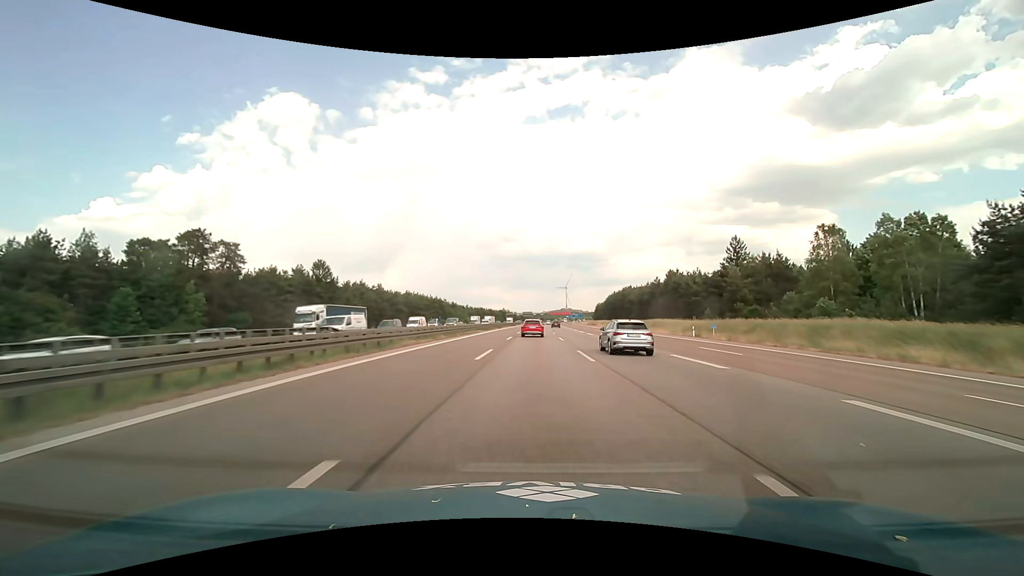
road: motorway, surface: asphalt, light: Day
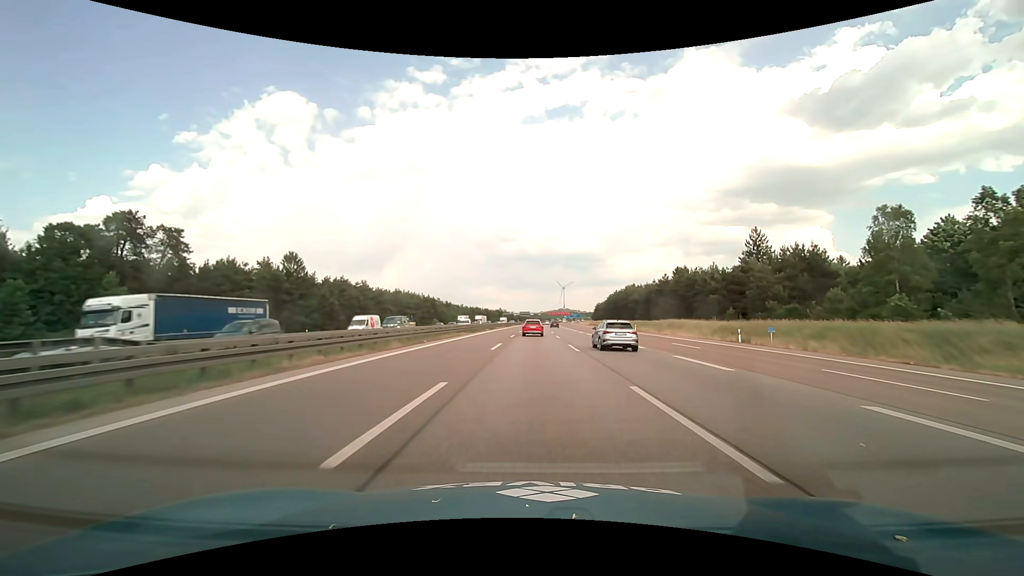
(0.0, +12.5) m; 0°
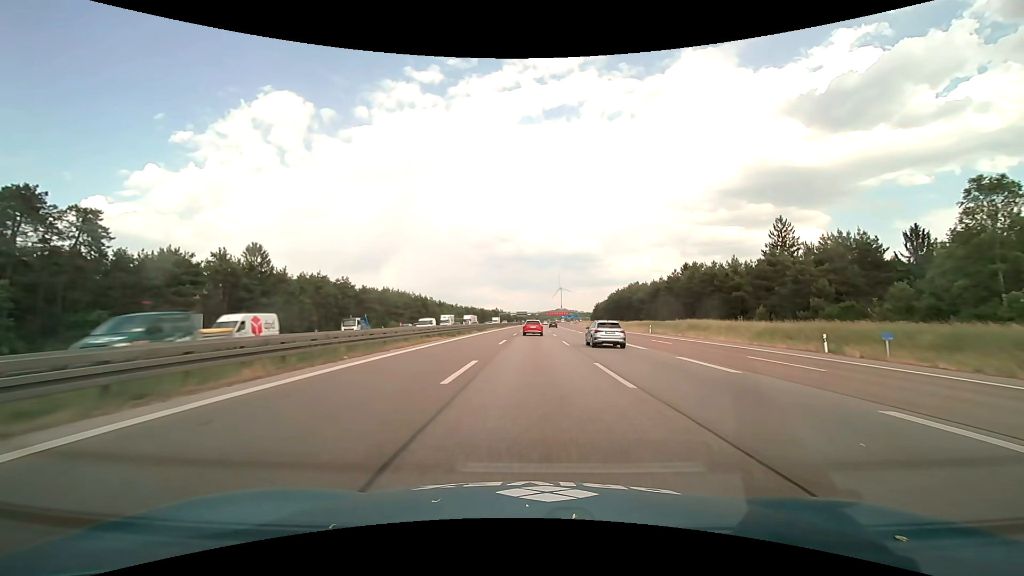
(0.0, +12.5) m; 0°
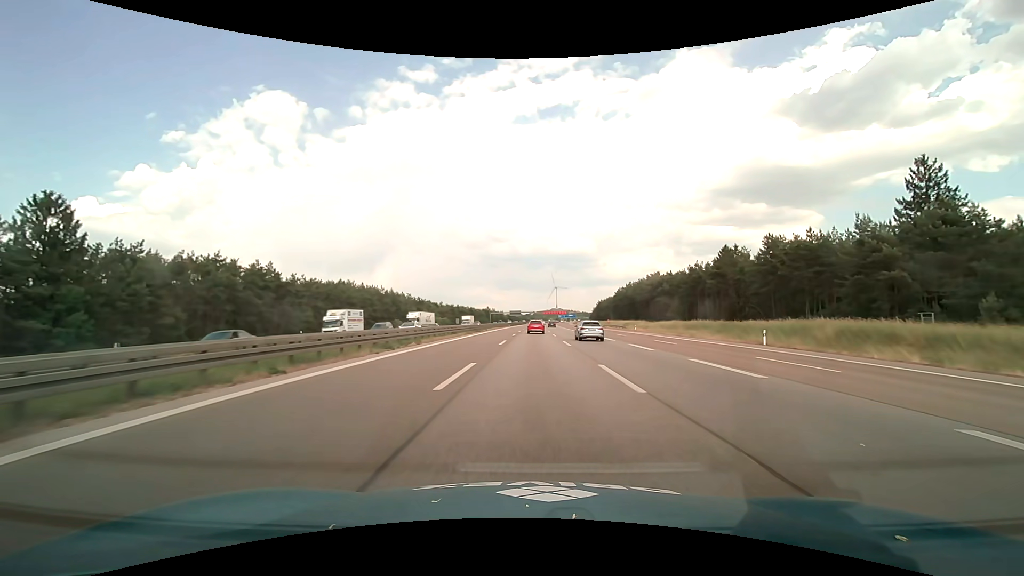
(+0.2, +37.5) m; +1°
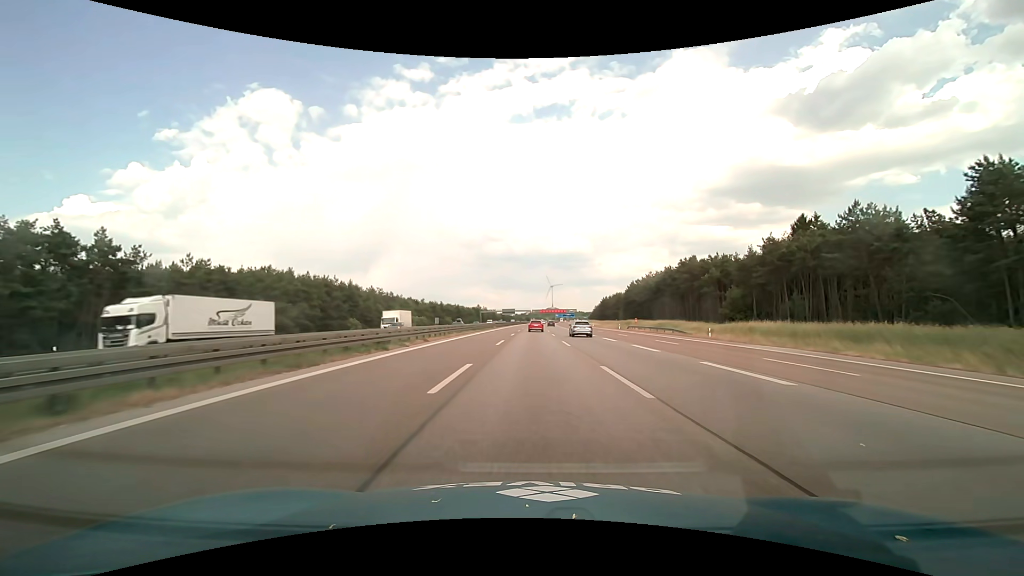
(+0.1, +37.5) m; 0°
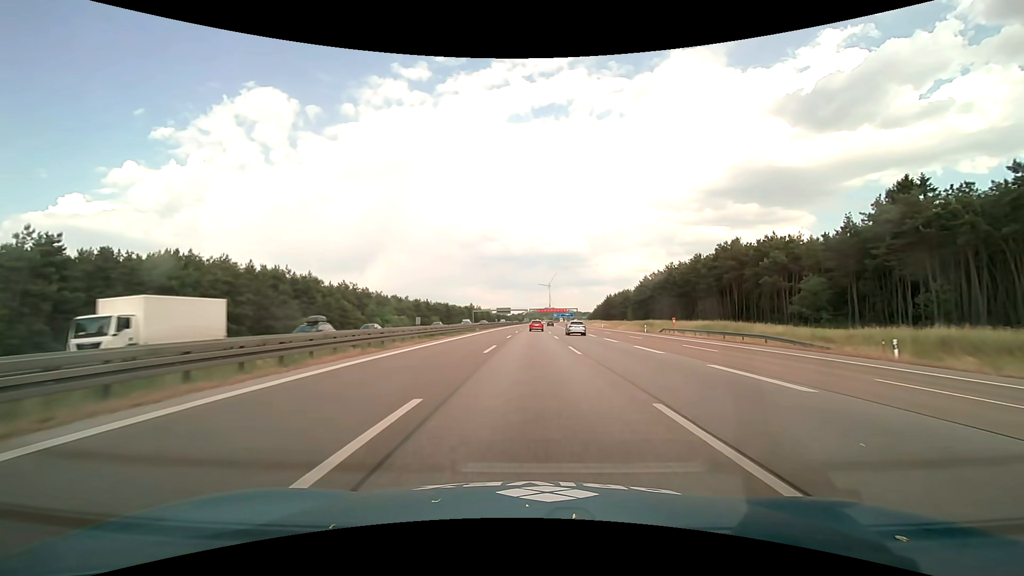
(+0.1, +25.1) m; 0°
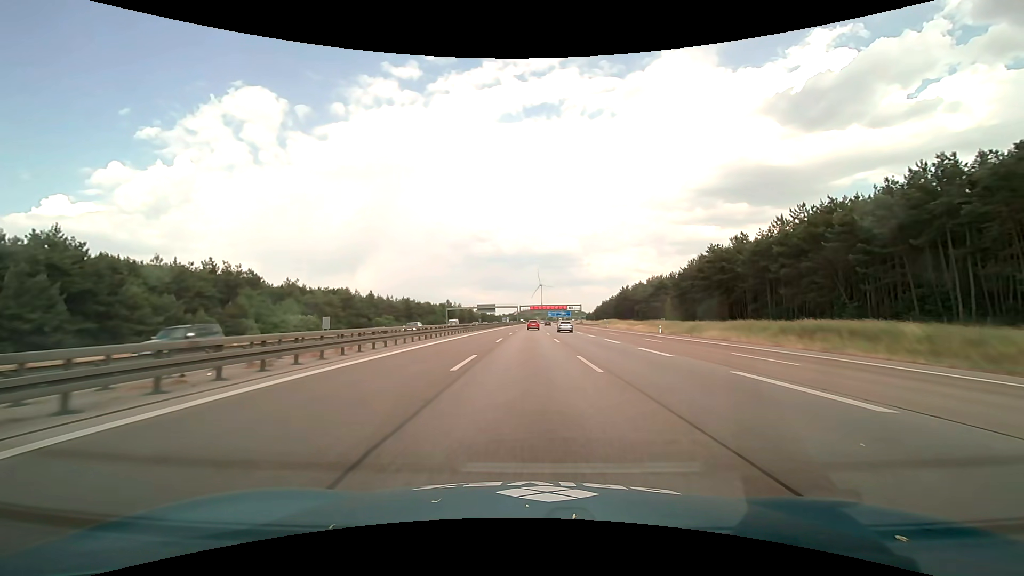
(+0.6, +62.7) m; +1°
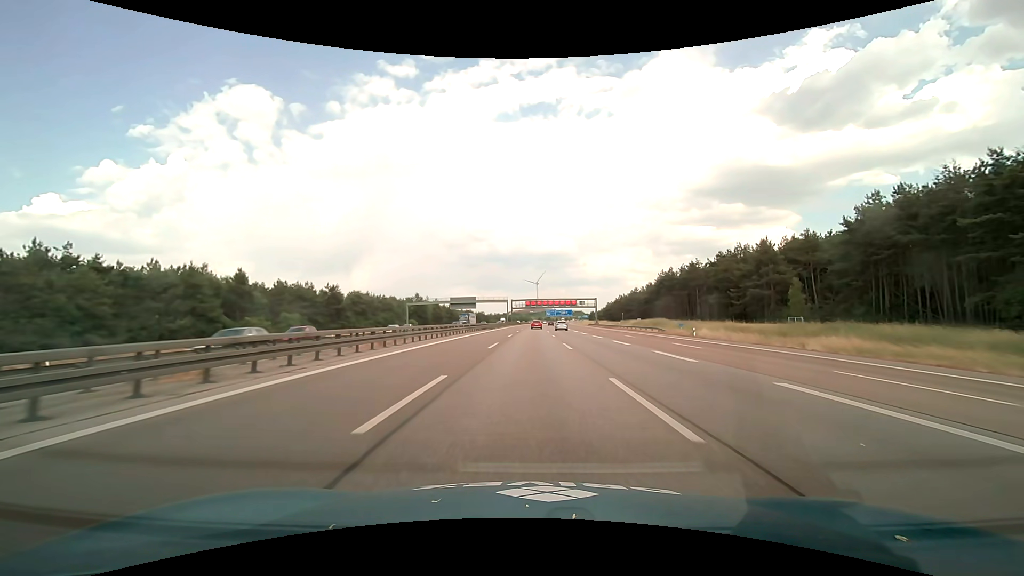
(+0.2, +62.7) m; 0°
(0, +10) (0, +20) (0, +30) (0, +40) (0, +50) (0, +60) (+1, +70) (+1, +80) (+1, +90) (+1, +100) m
